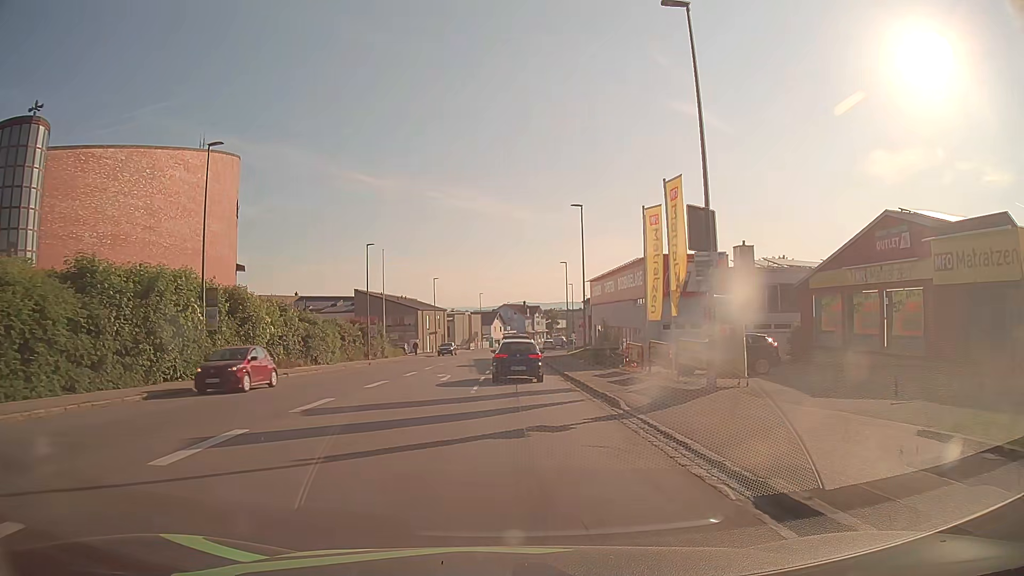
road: tertiary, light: Day
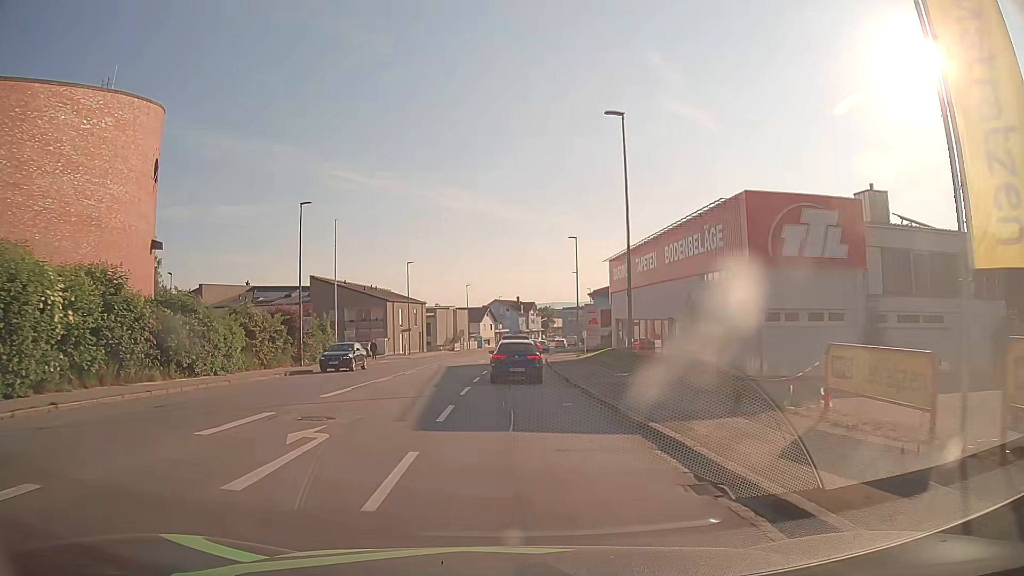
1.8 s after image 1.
(0.0, +18.4) m; 0°
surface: asphalt
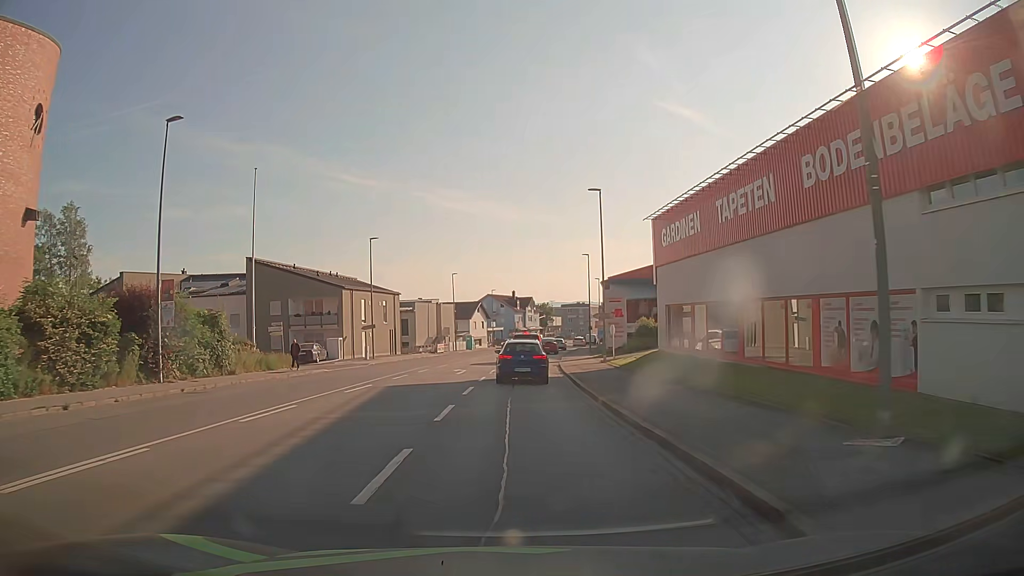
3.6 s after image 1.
(+0.2, +18.1) m; +1°
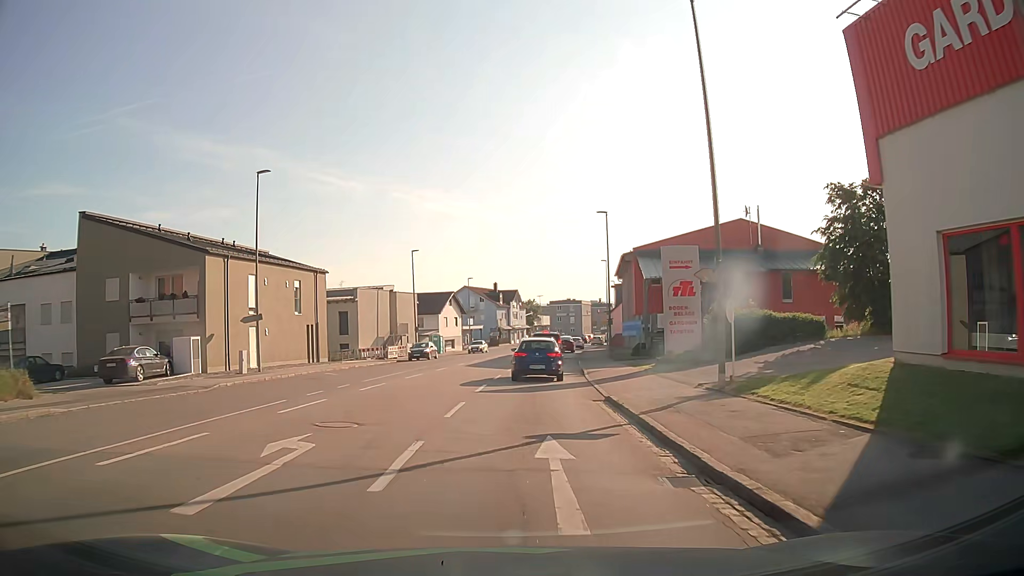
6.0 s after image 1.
(-0.2, +23.9) m; 0°
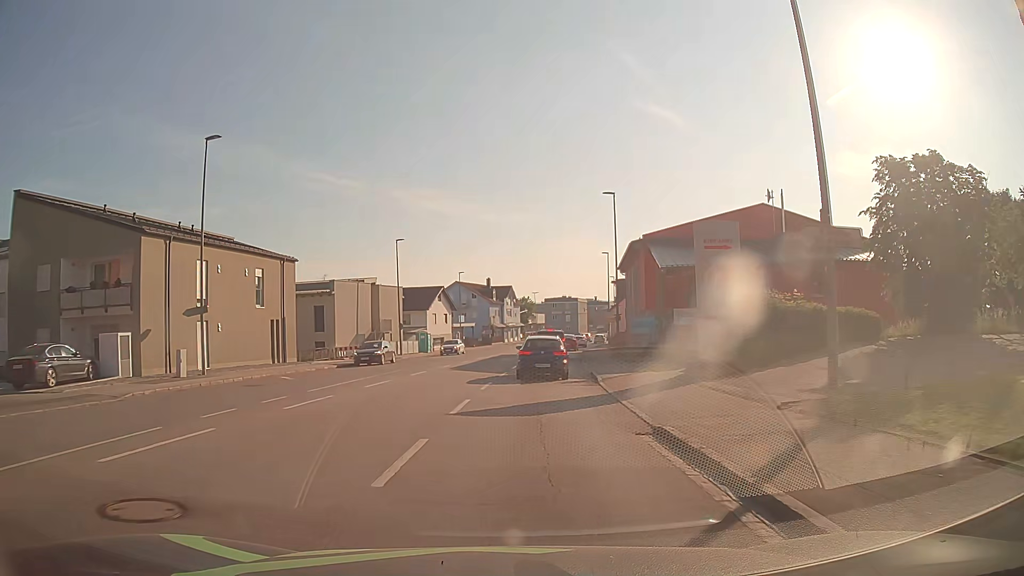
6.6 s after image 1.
(0.0, +6.0) m; 0°
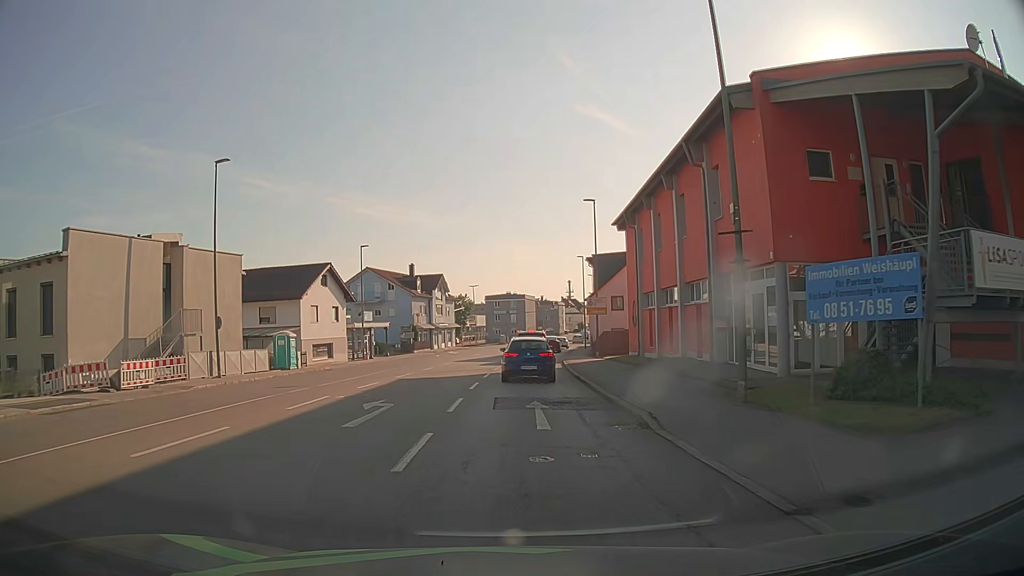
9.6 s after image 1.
(+1.8, +29.3) m; +7°
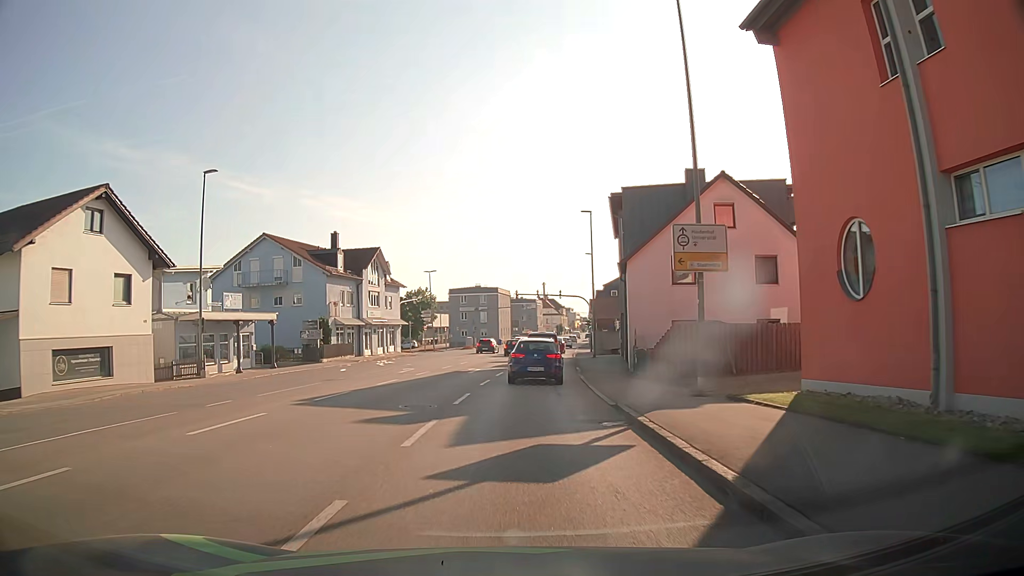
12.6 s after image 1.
(+0.6, +28.2) m; +2°
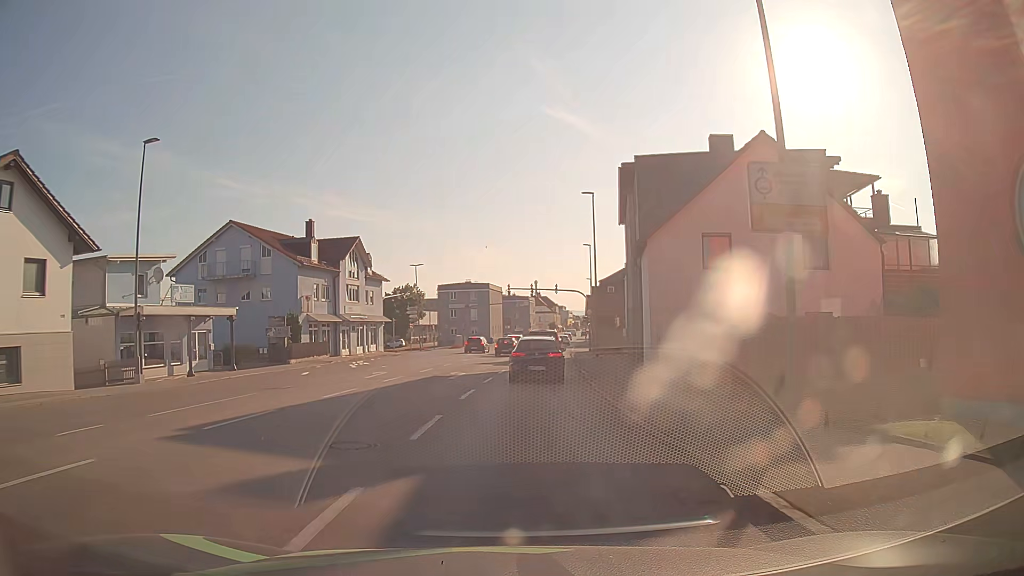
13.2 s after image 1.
(+0.1, +5.6) m; +1°
(0, +10) (+1, +20) (+1, +30) (+2, +40) (+3, +50) (+4, +60) (+5, +70) (+6, +80) (+7, +90) (+8, +100) m
